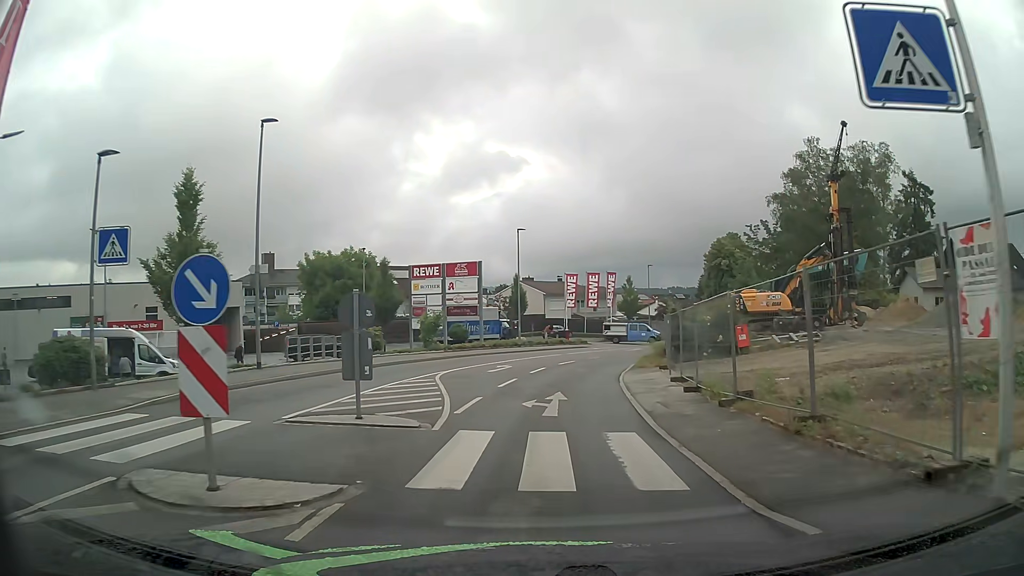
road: tertiary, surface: asphalt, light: Day
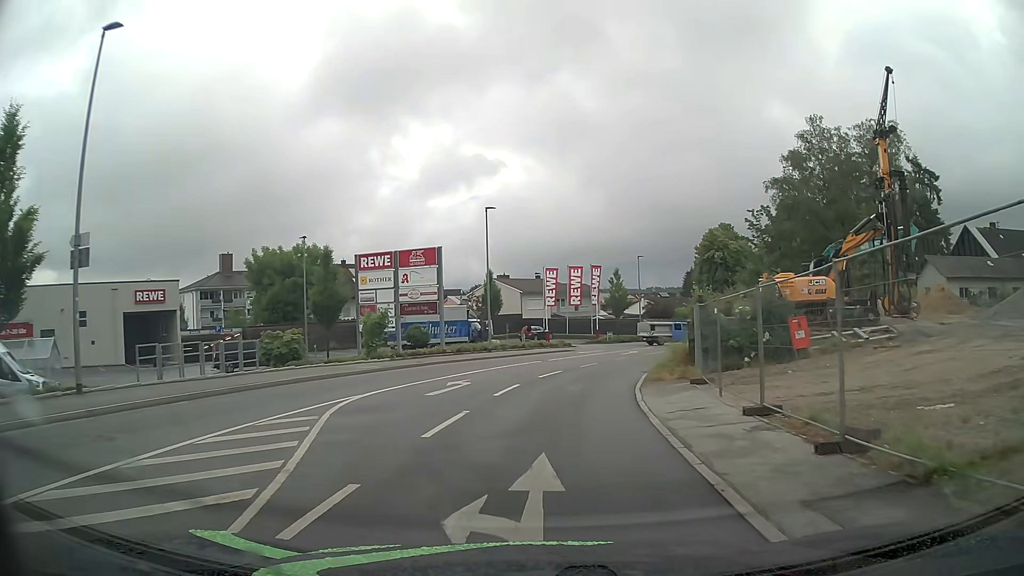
(+0.2, +8.7) m; +3°
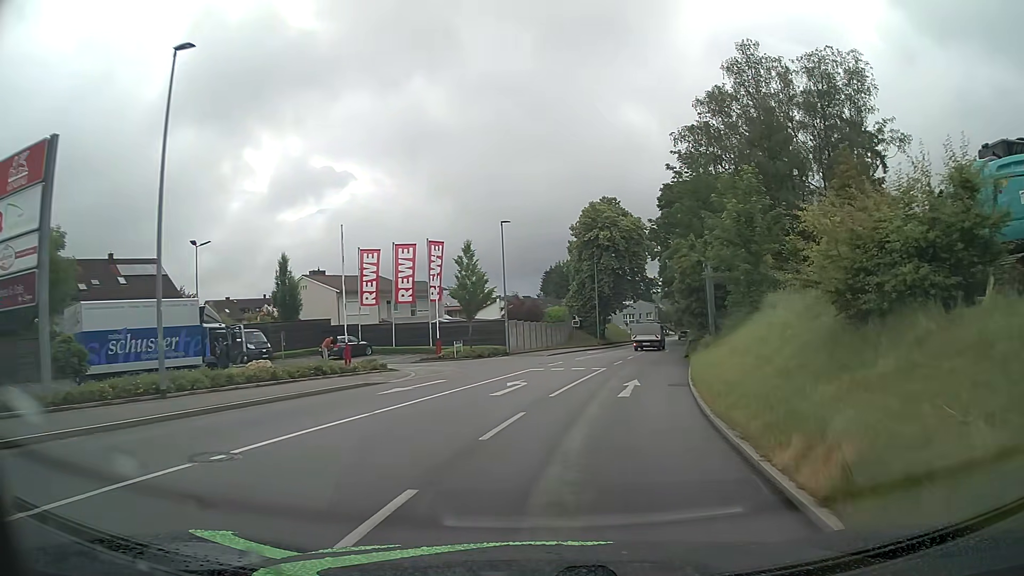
(+1.7, +23.7) m; +12°
(+1, +10) (+2, +20) (+4, +30) (+7, +39) (+9, +49) (+11, +59) (+13, +69) (+15, +78) (+18, +88) (+20, +98) m
